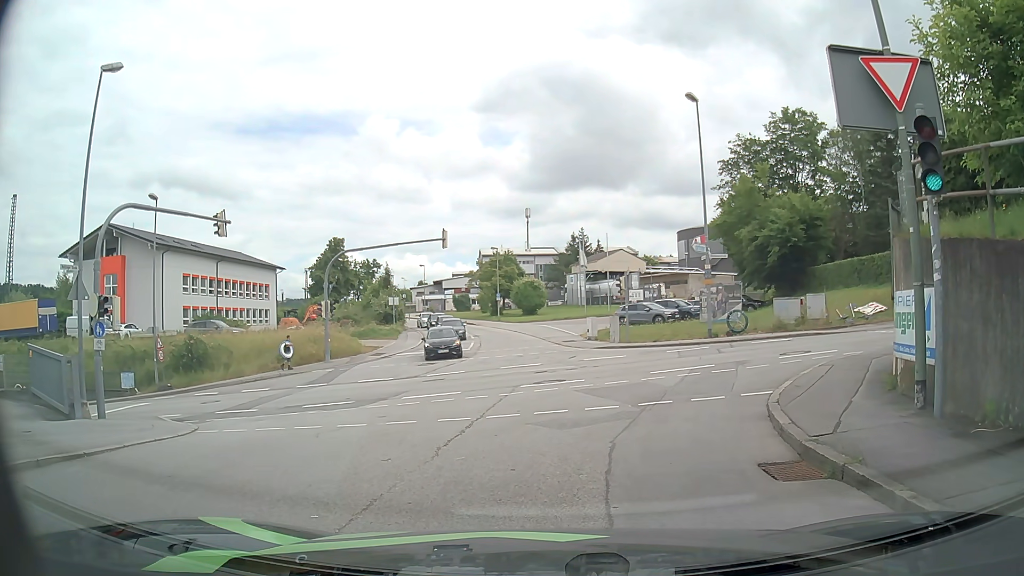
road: residential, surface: asphalt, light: Day
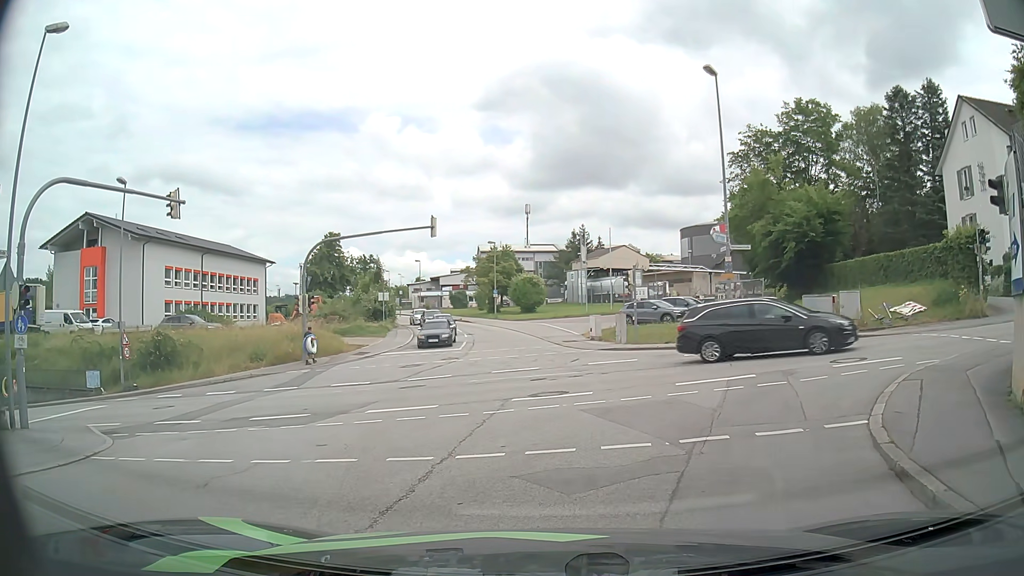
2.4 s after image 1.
(0.0, +3.4) m; 0°
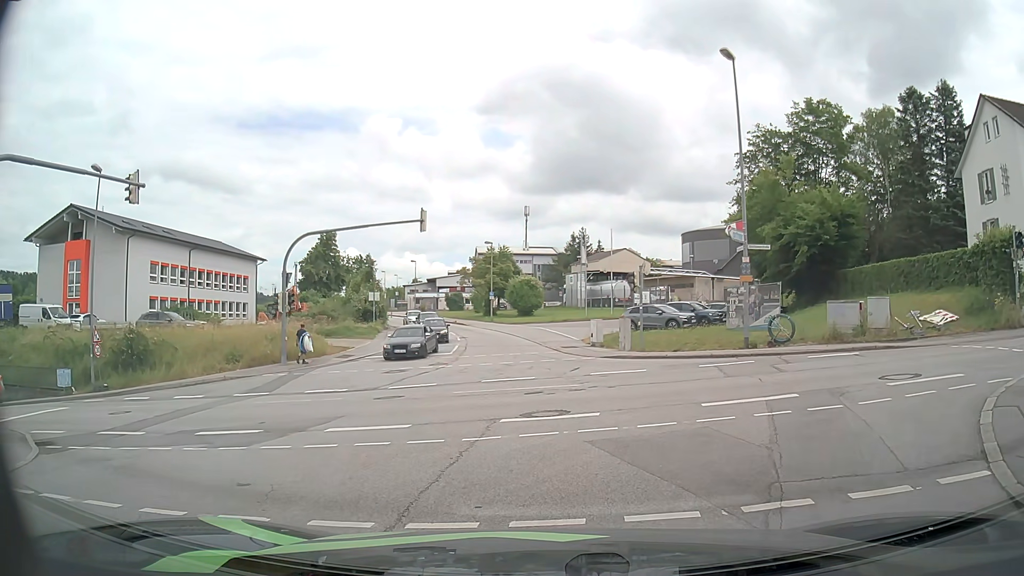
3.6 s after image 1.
(0.0, +2.4) m; 0°
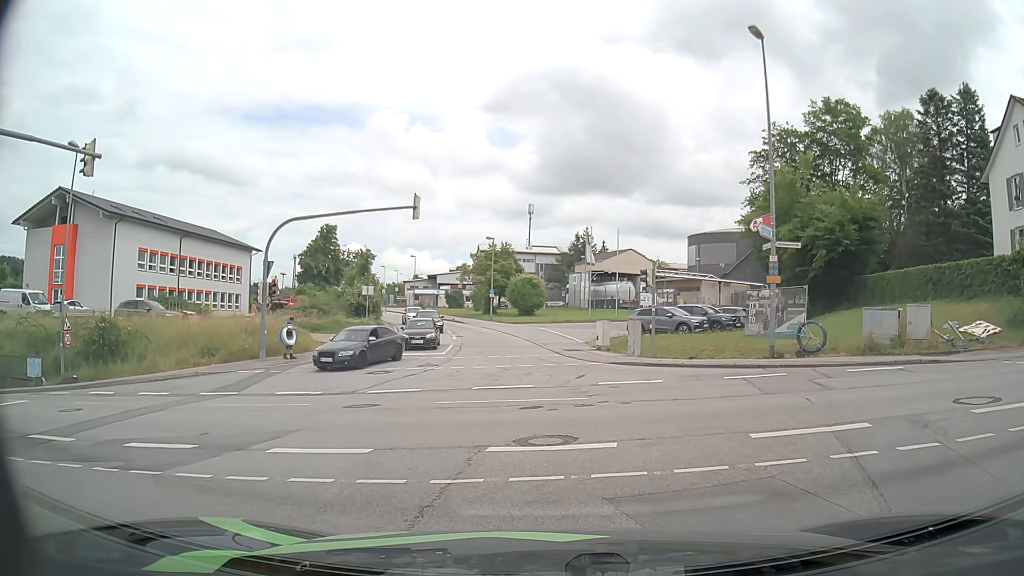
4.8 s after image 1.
(0.0, +2.5) m; -1°
